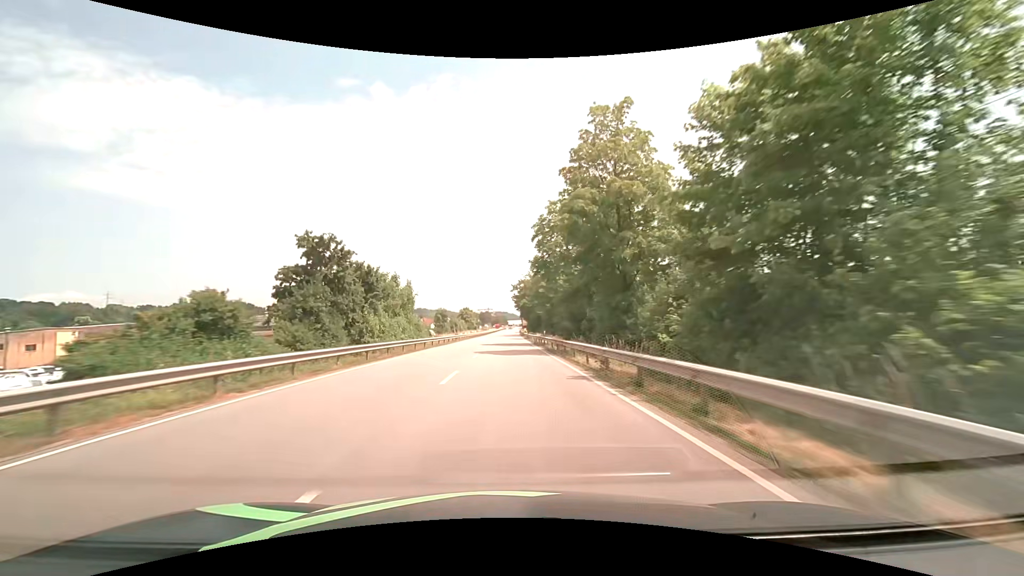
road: primary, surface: asphalt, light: Day
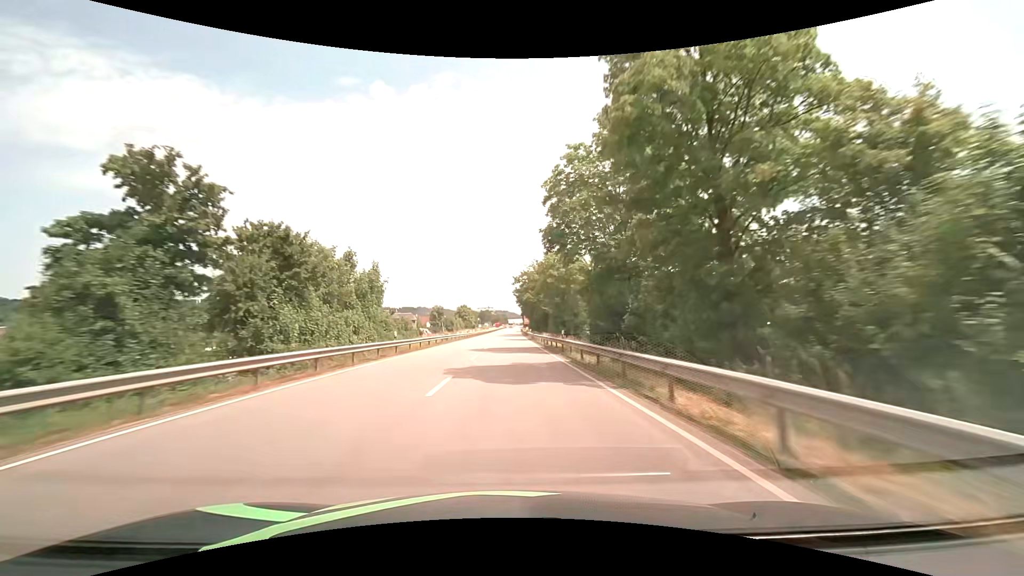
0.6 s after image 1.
(0.0, +14.3) m; 0°
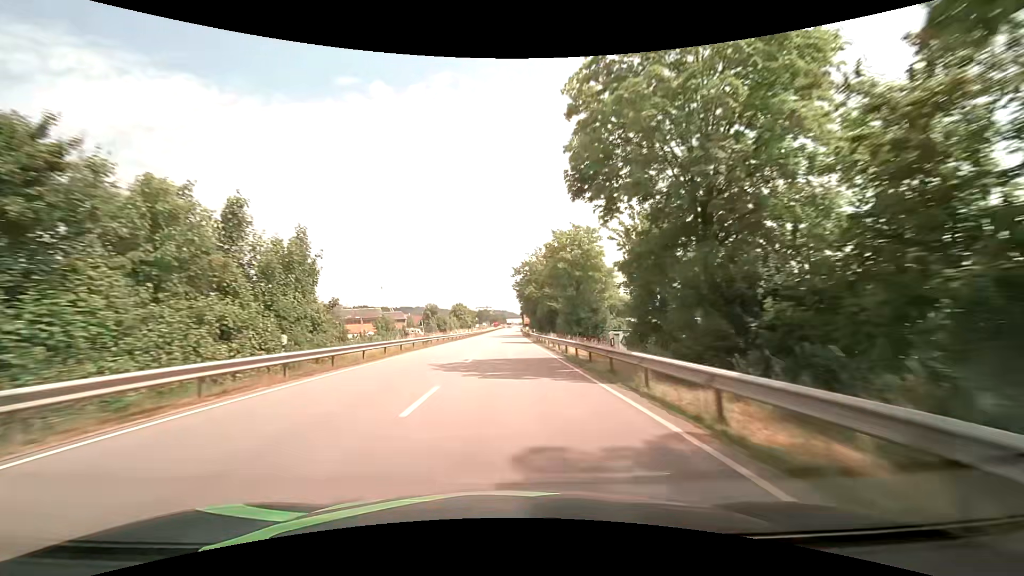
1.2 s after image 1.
(+0.1, +14.4) m; 0°
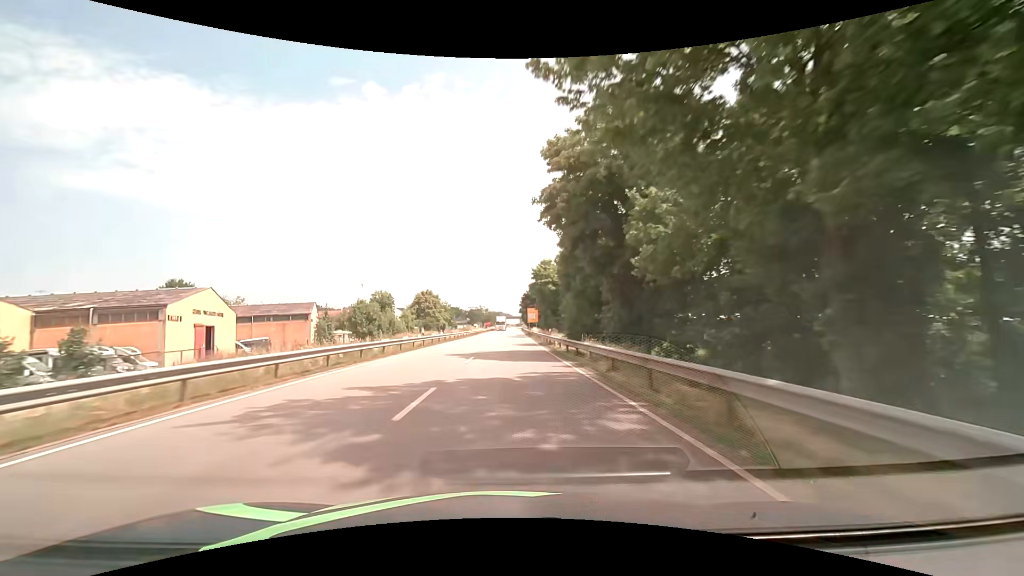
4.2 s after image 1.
(+0.4, +72.7) m; +1°
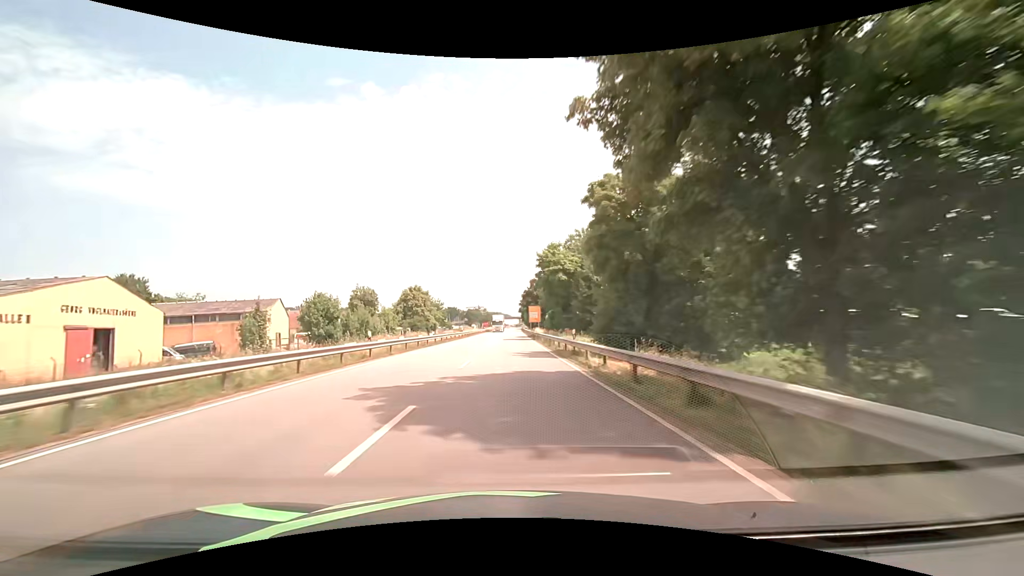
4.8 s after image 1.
(0.0, +14.6) m; 0°
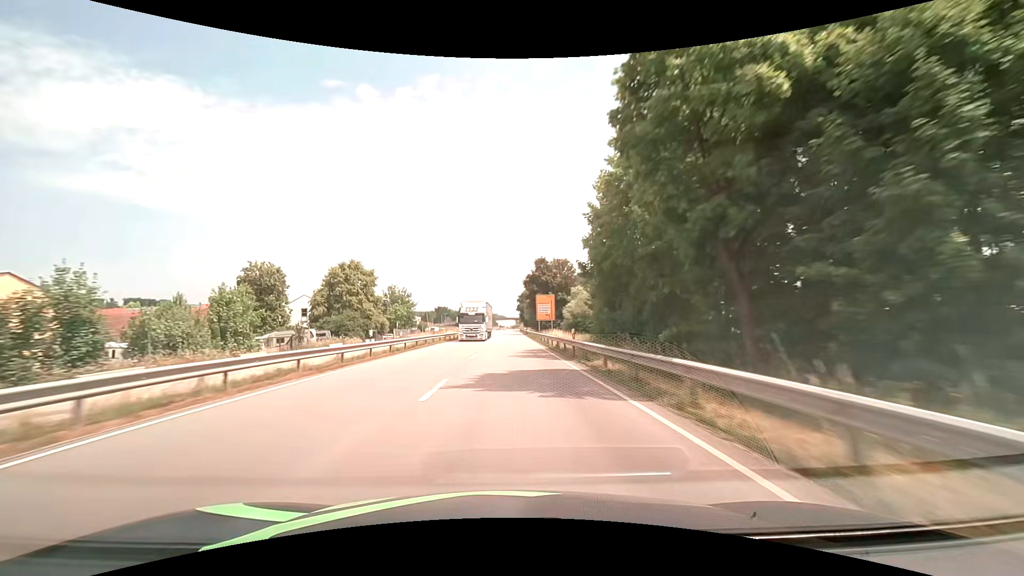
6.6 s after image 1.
(+0.3, +43.9) m; +1°
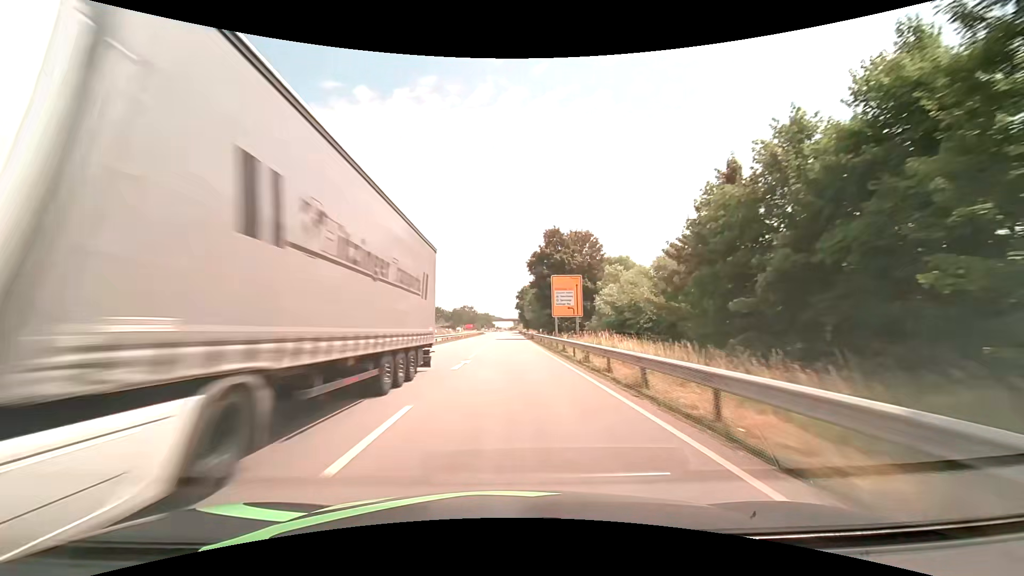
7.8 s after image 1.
(0.0, +29.3) m; 0°
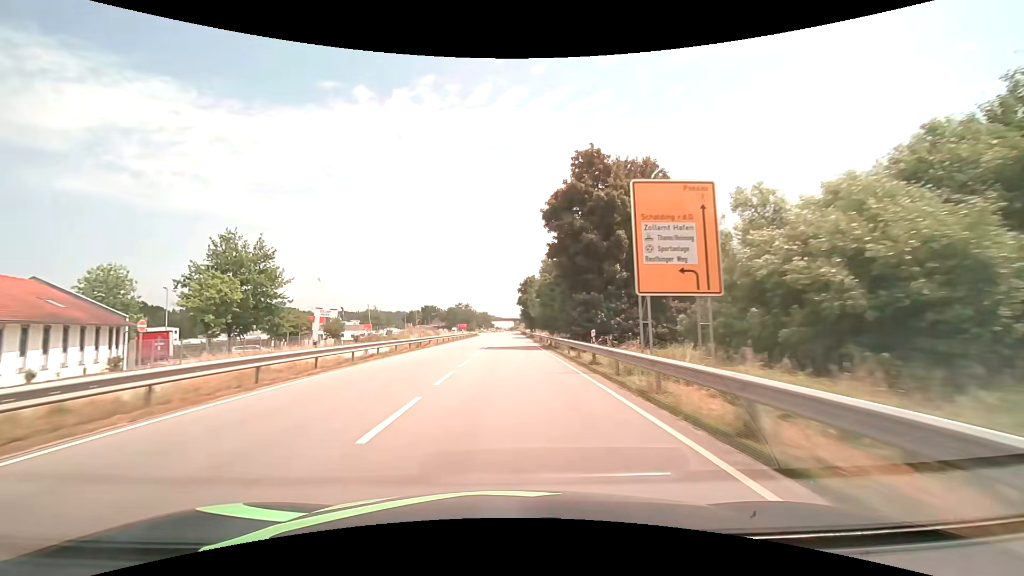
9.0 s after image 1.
(0.0, +29.2) m; 0°
(0, +10) (0, +20) (0, +30) (0, +40) (0, +50) (0, +60) (0, +70) (0, +80) (0, +90) (+1, +100) m
